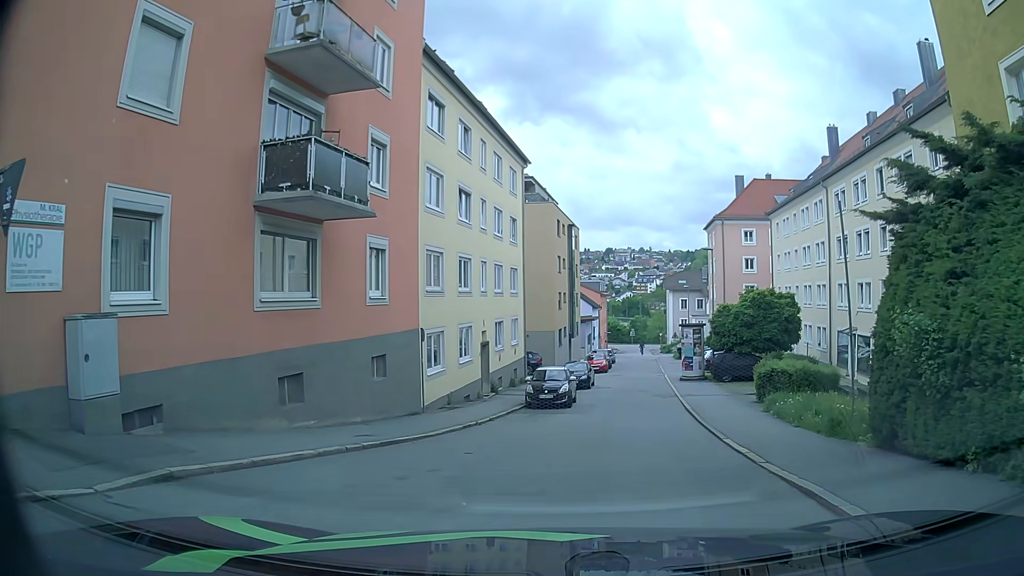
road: residential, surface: asphalt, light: Day
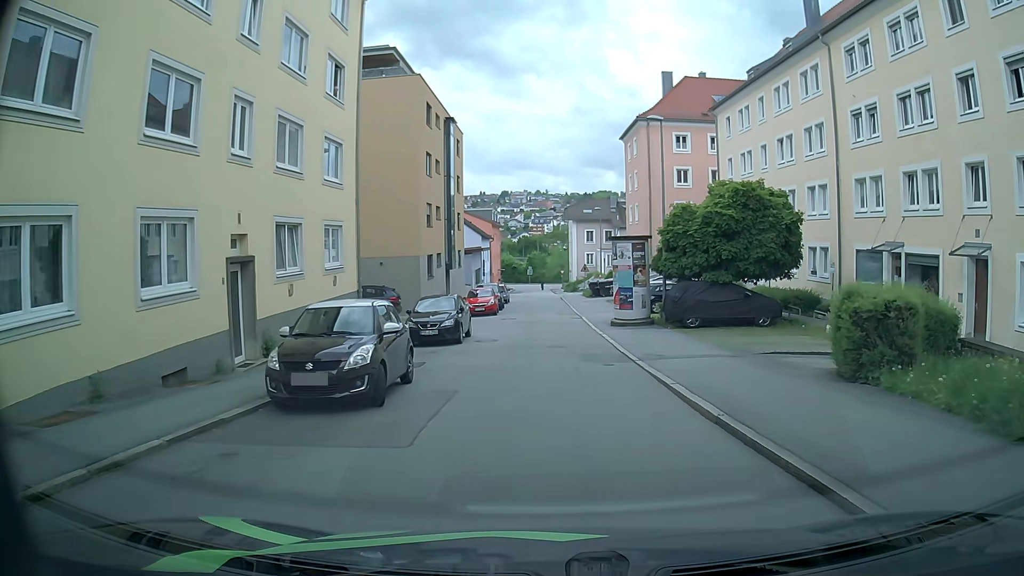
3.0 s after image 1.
(+1.9, +15.9) m; +10°
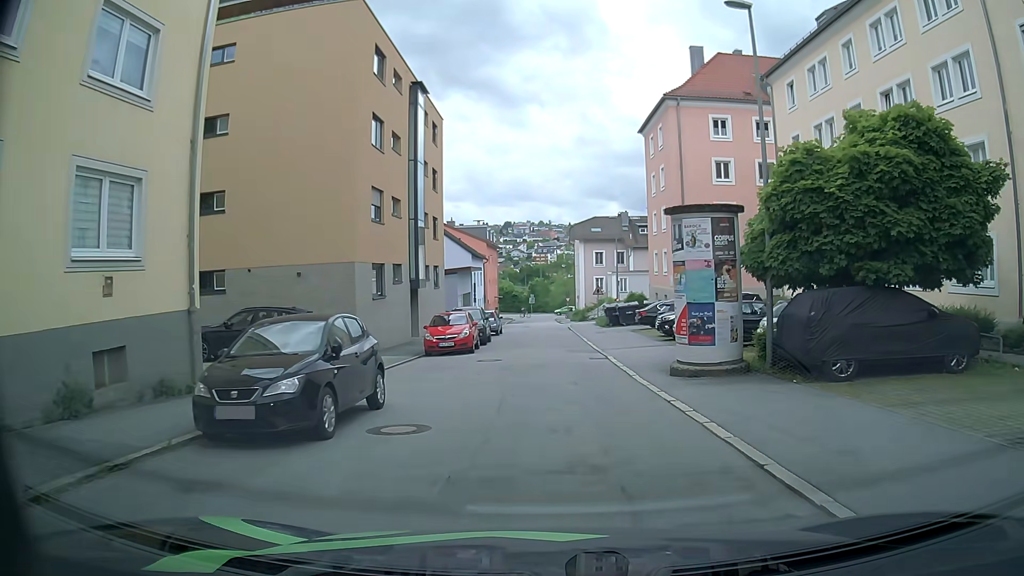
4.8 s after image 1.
(-0.2, +12.6) m; -1°
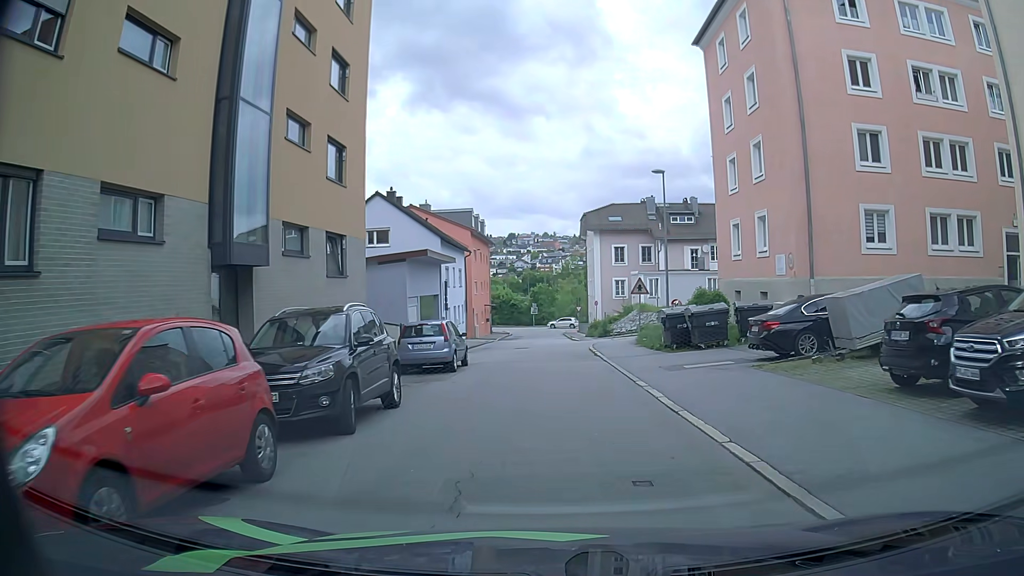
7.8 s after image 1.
(0.0, +20.1) m; -1°
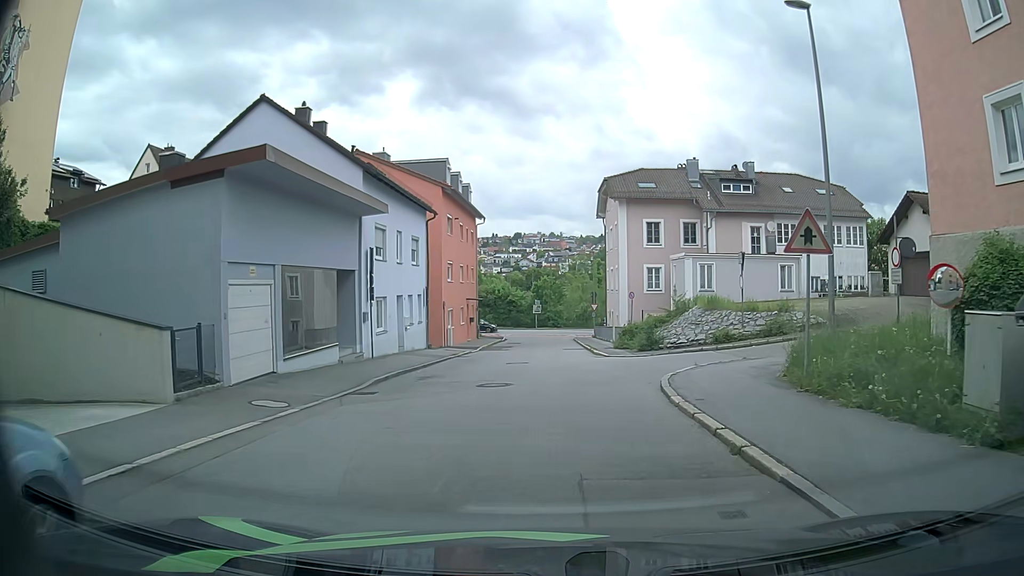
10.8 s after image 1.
(+0.2, +18.8) m; 0°
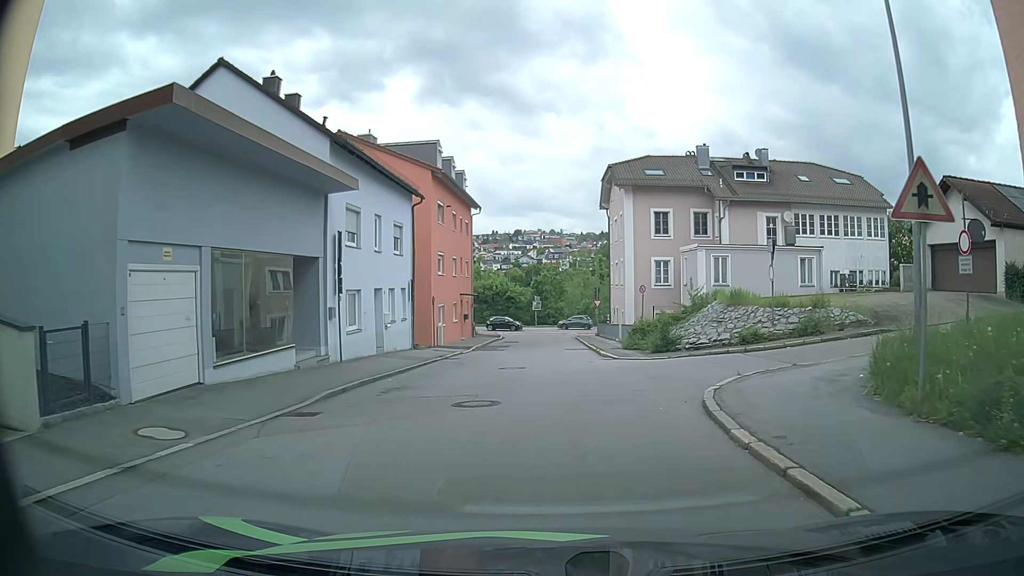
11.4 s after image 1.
(0.0, +3.6) m; -1°
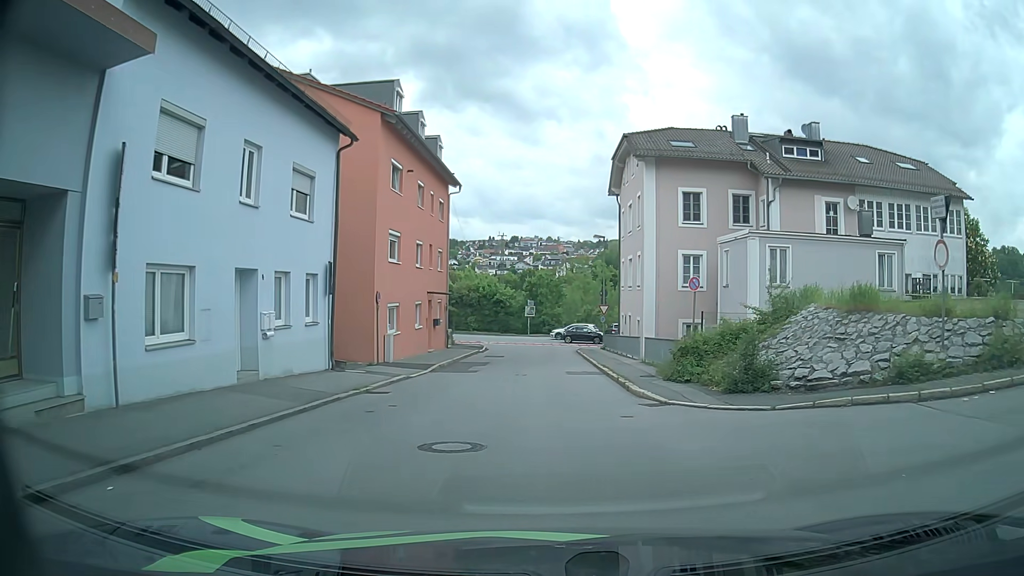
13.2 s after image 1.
(+0.3, +10.9) m; +2°
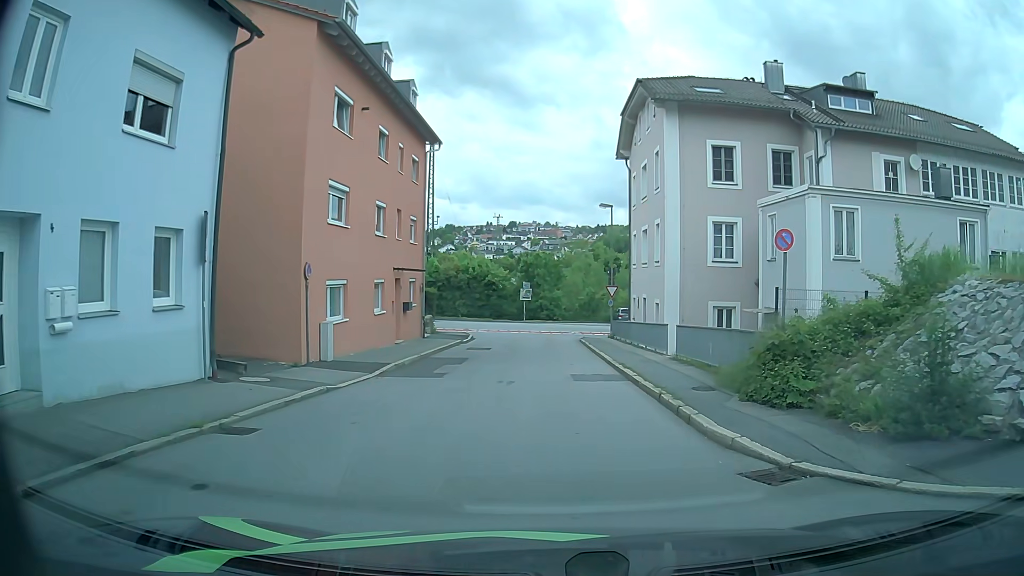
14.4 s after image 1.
(0.0, +7.2) m; +1°
